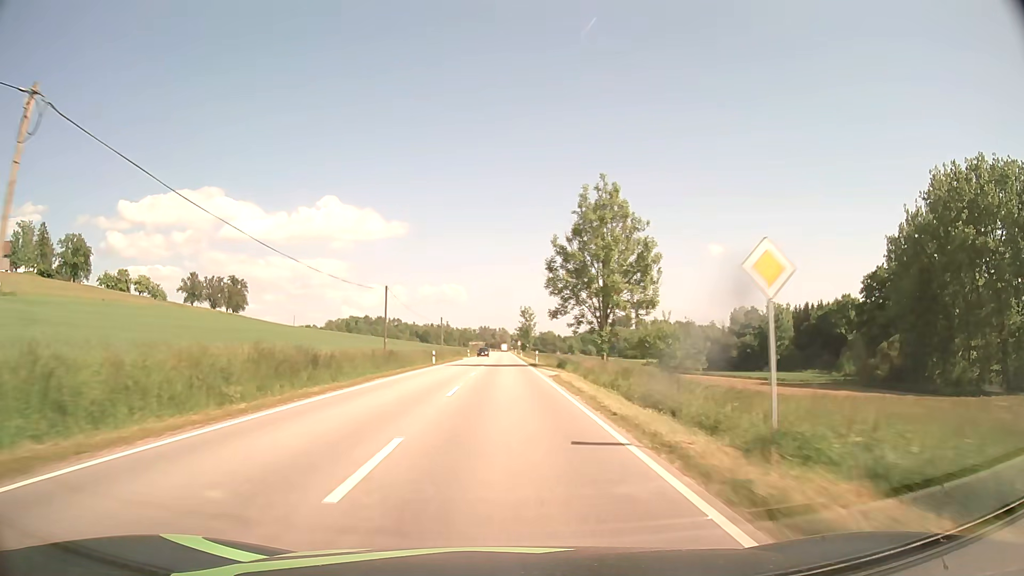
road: secondary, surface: asphalt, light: Day
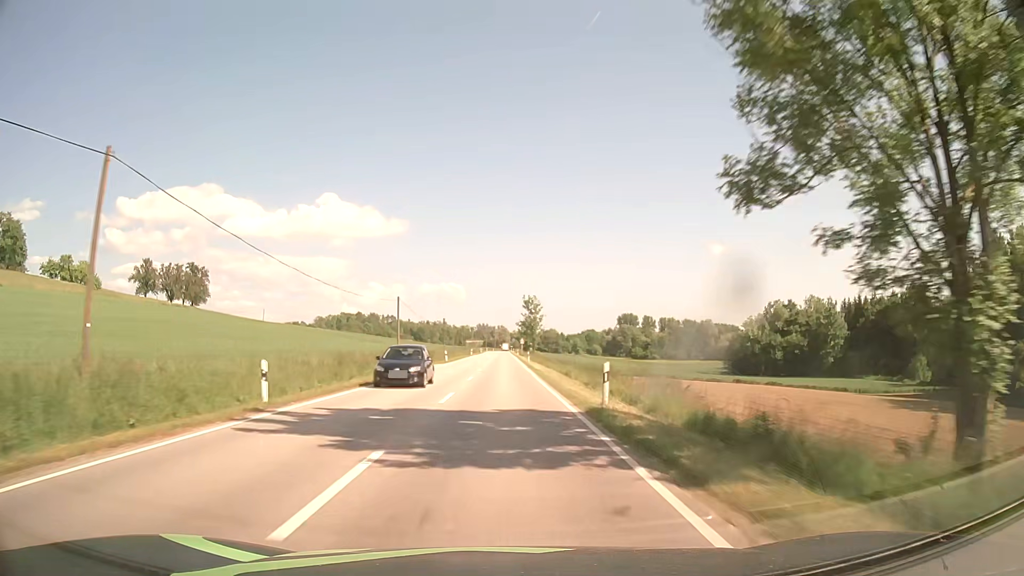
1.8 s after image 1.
(0.0, +37.1) m; 0°
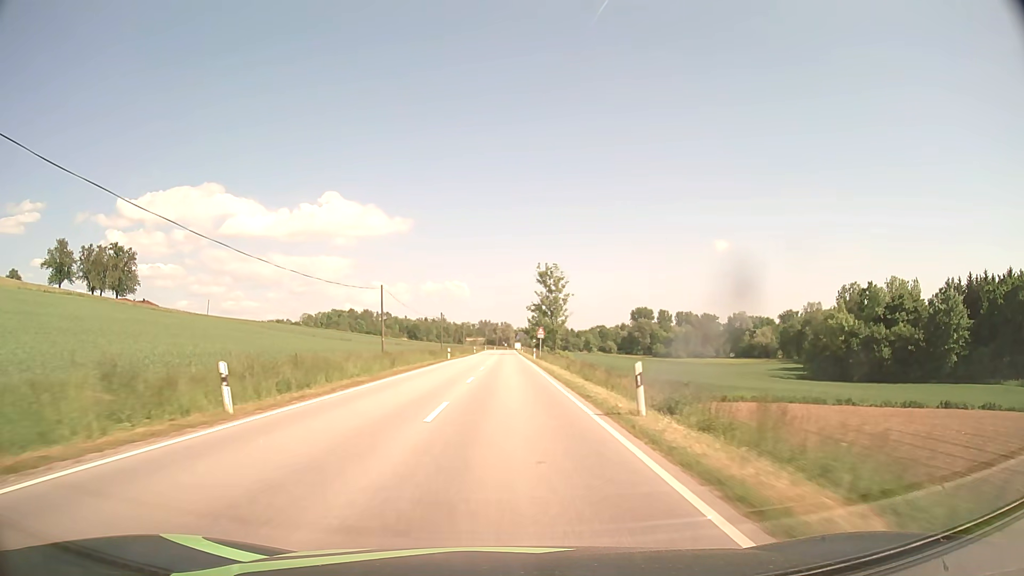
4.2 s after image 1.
(-0.3, +53.0) m; 0°
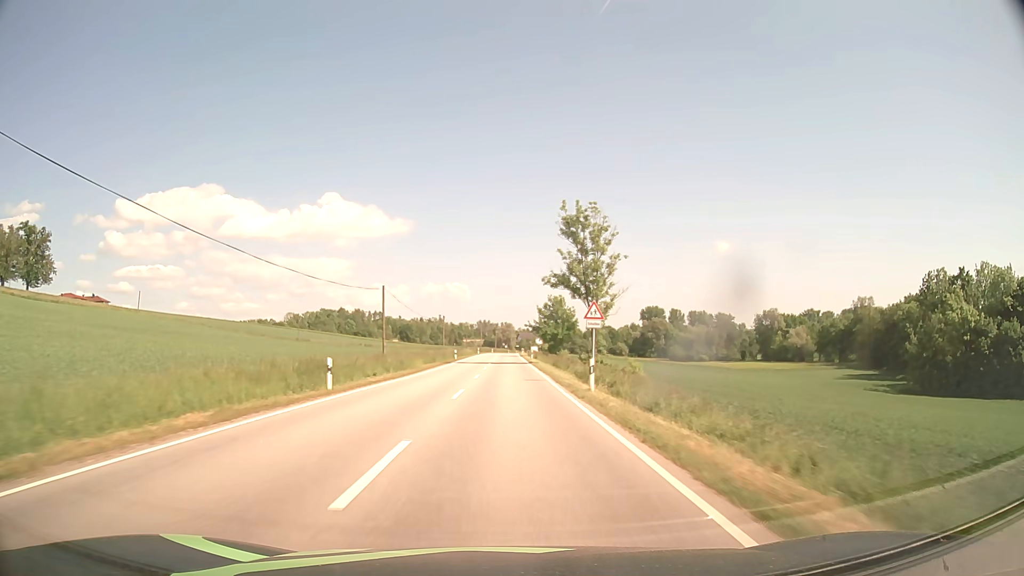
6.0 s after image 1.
(0.0, +42.5) m; 0°
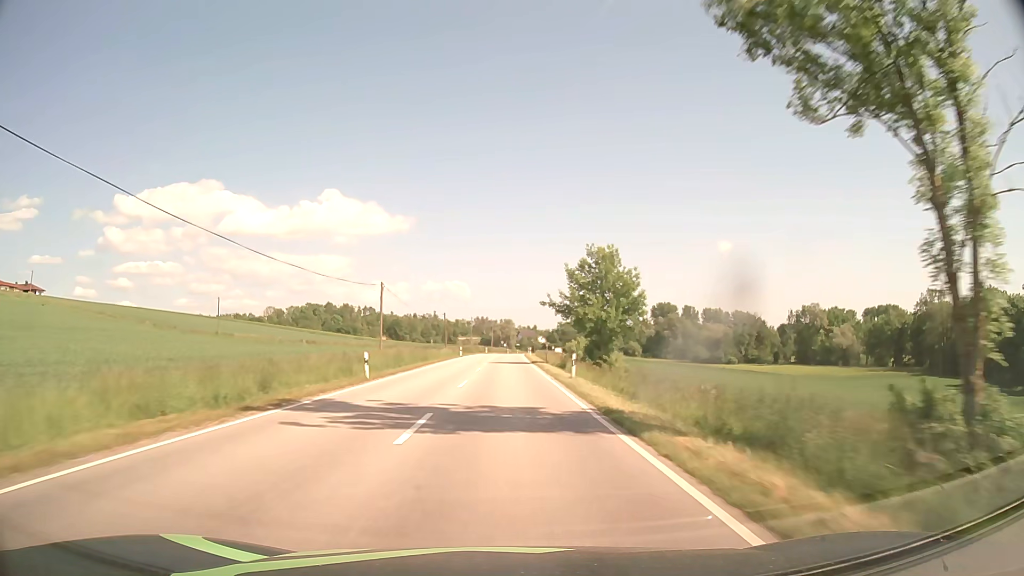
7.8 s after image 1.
(0.0, +44.6) m; 0°
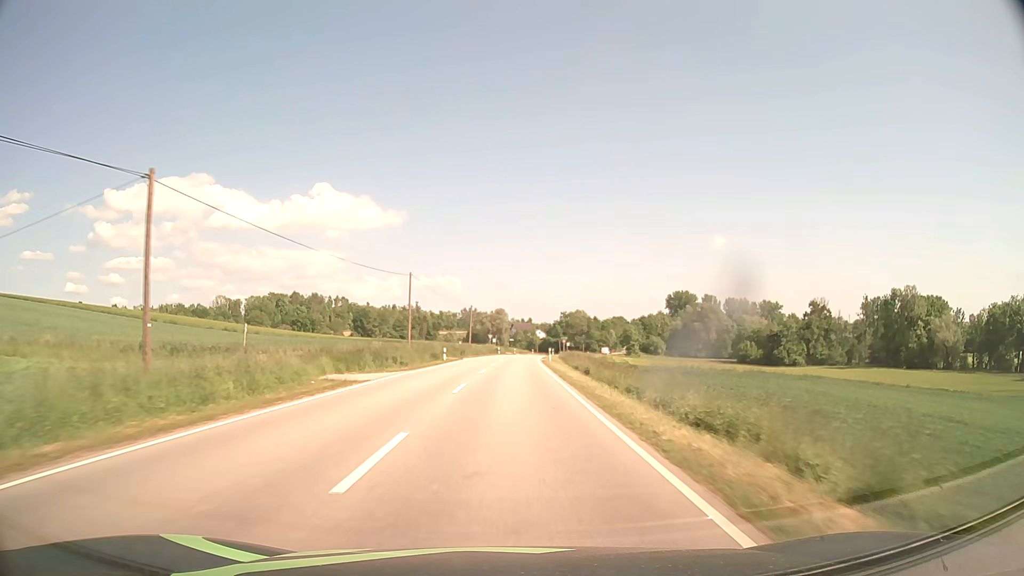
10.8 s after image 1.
(+0.3, +74.9) m; +1°
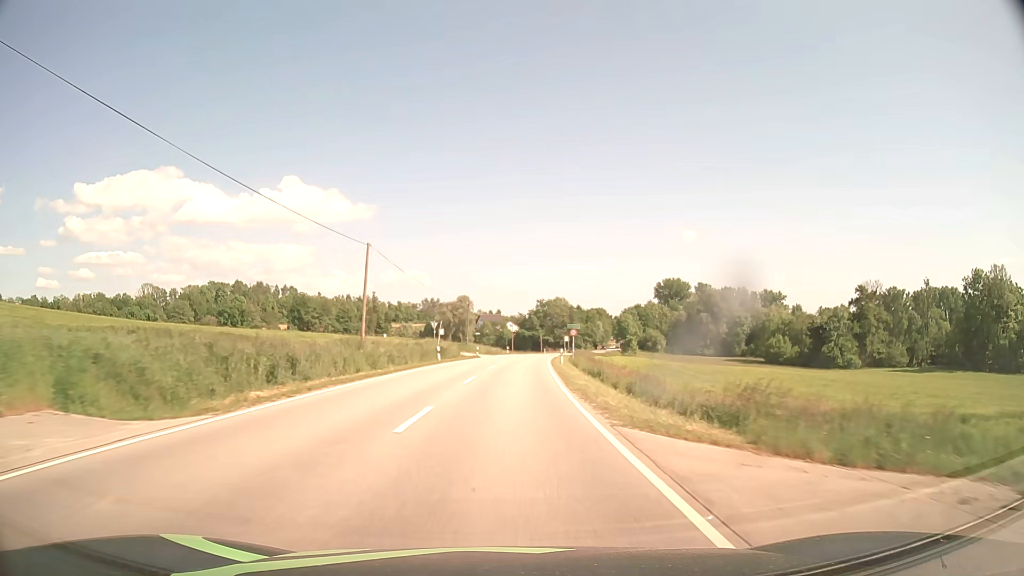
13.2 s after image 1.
(+1.2, +55.7) m; +3°
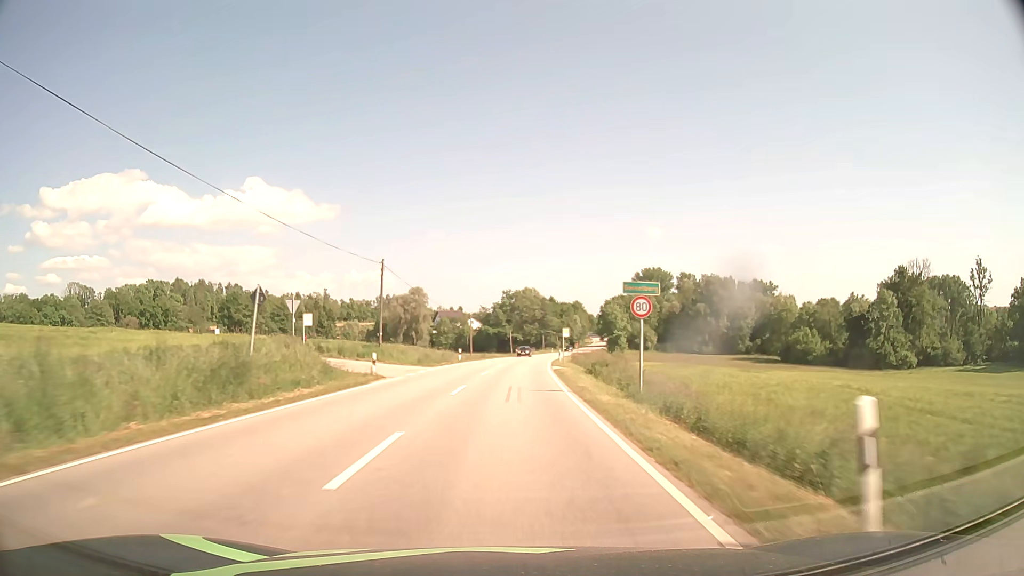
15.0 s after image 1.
(+1.0, +39.5) m; +3°
(0, +10) (0, +20) (+1, +30) (+1, +40) (+2, +50) (+3, +60) (+3, +70) (+4, +80) (+5, +90) (+7, +100) m
